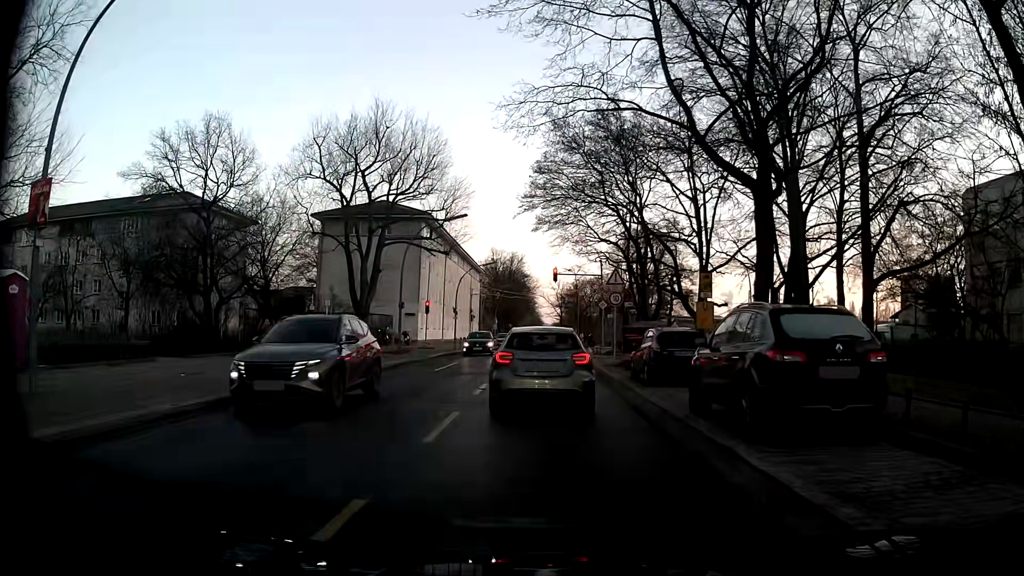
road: residential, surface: asphalt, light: Day
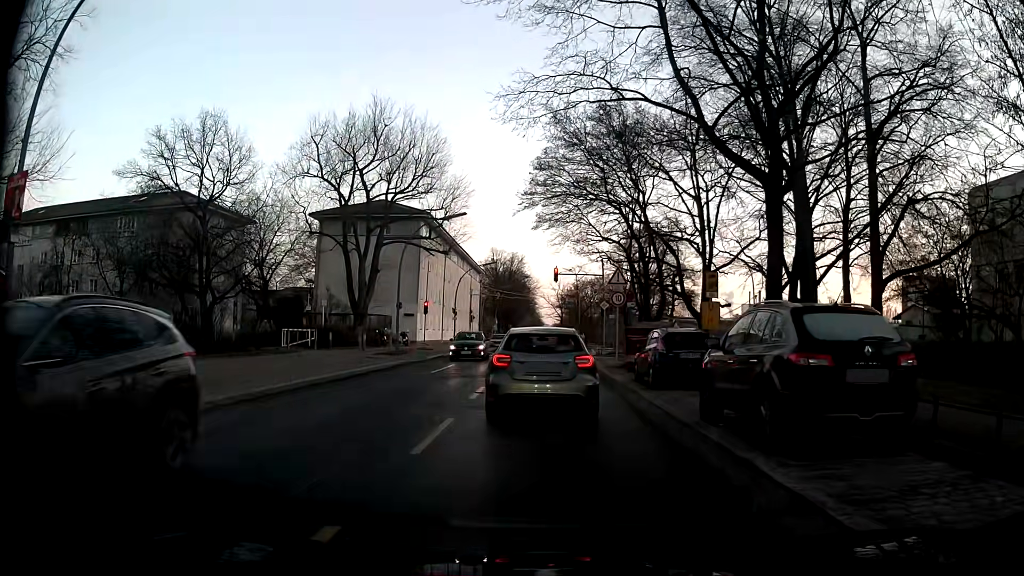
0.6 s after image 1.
(0.0, +0.7) m; 0°
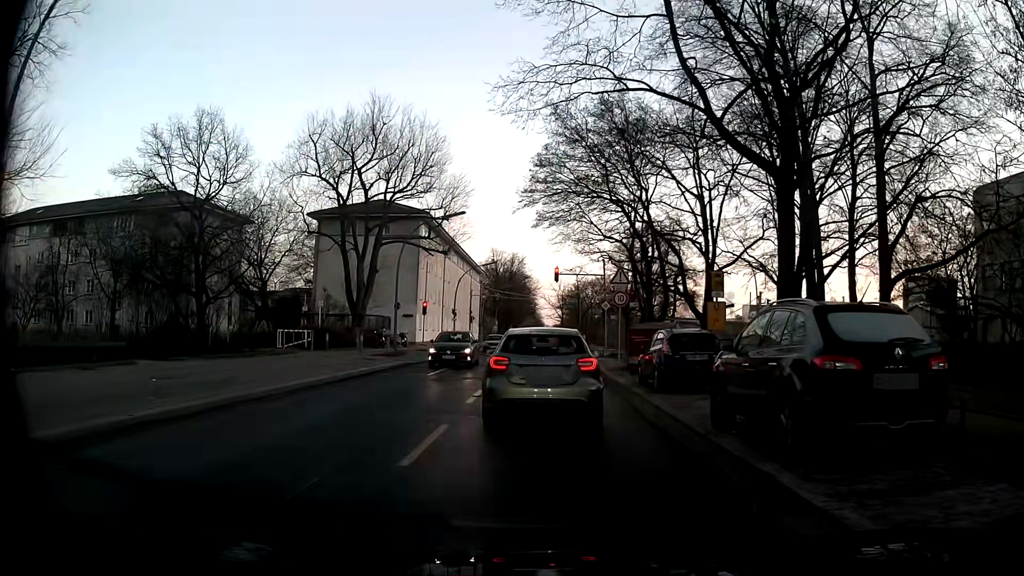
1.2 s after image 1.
(0.0, +0.7) m; 0°
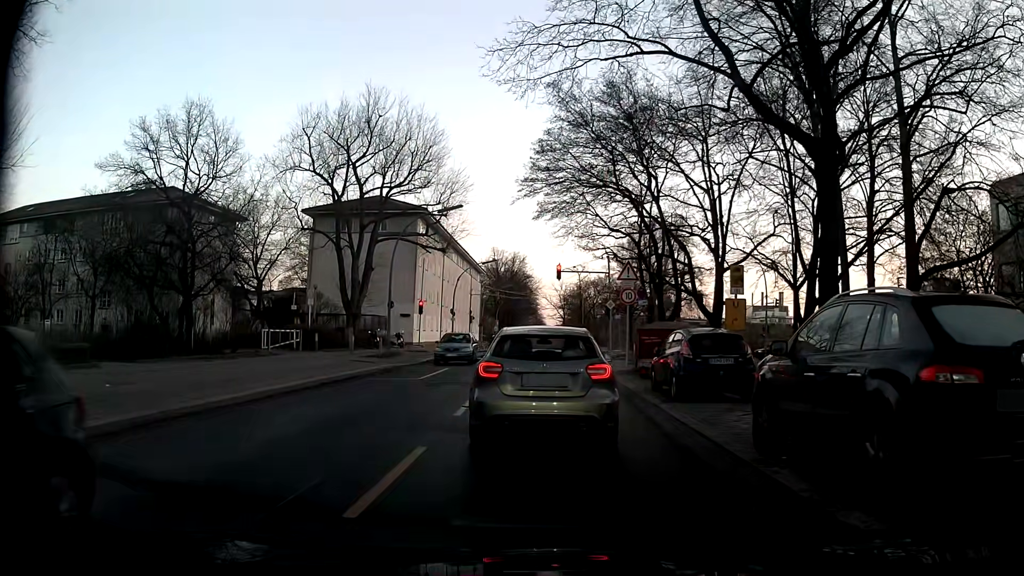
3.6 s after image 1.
(0.0, +2.0) m; 0°
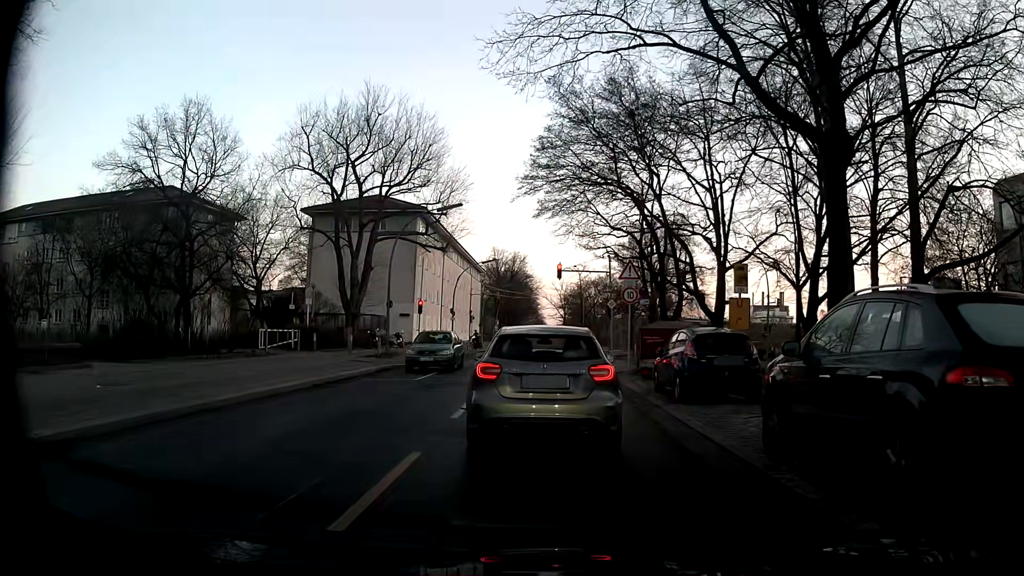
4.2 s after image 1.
(0.0, +0.3) m; 0°
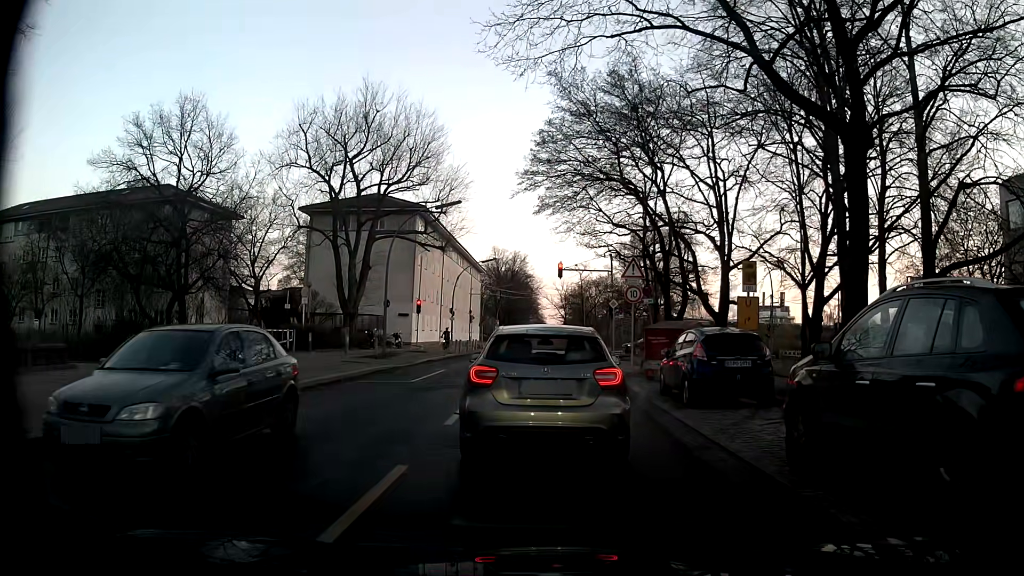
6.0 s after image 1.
(0.0, +0.7) m; 0°
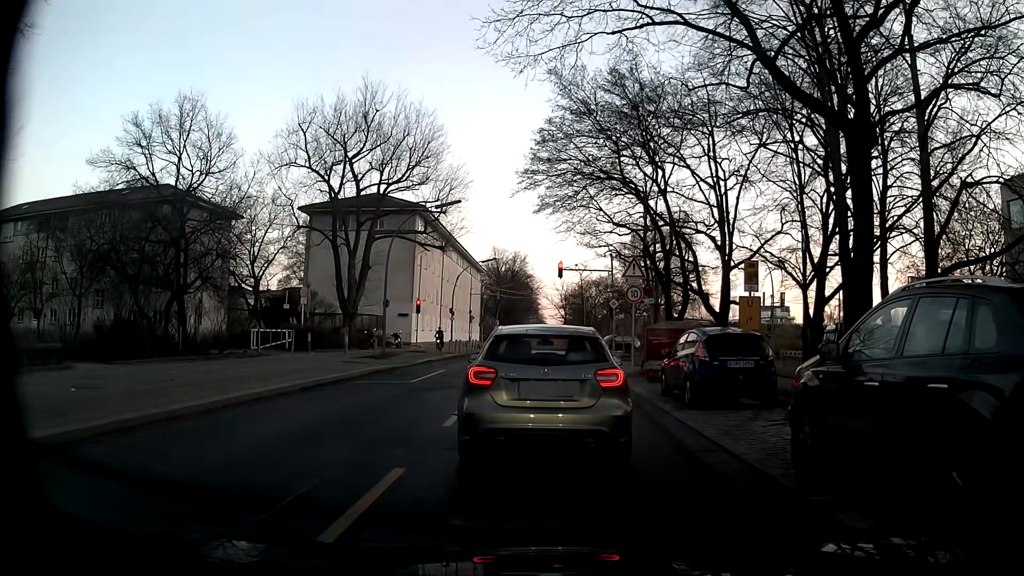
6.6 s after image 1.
(0.0, +0.2) m; 0°
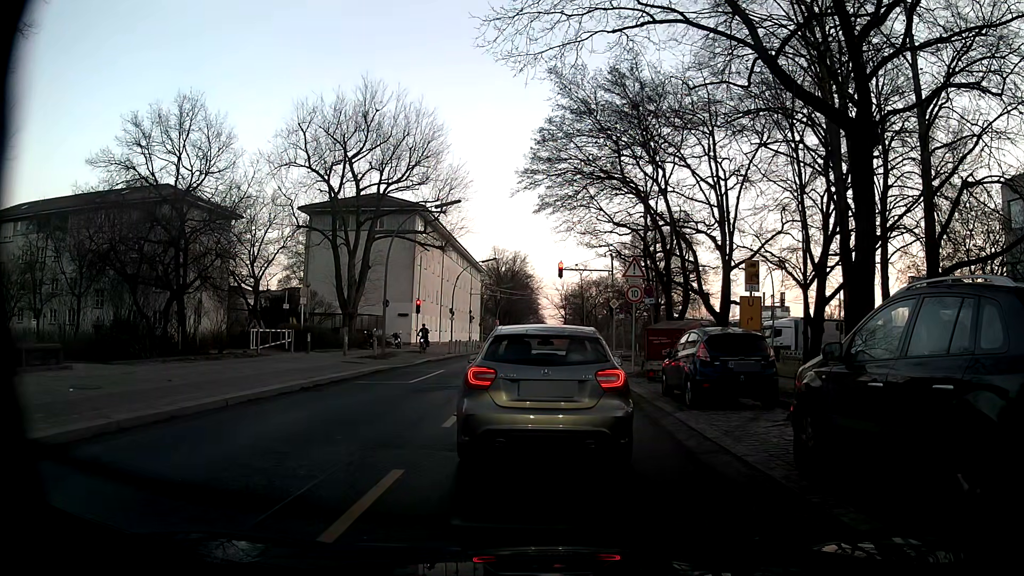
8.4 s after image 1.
(0.0, +0.1) m; 0°
